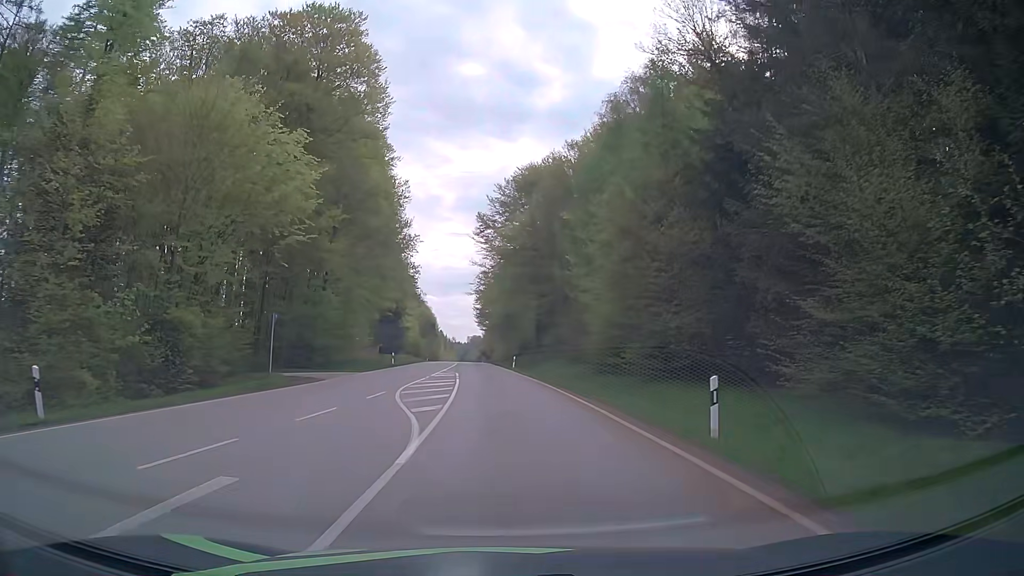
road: secondary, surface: asphalt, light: Day
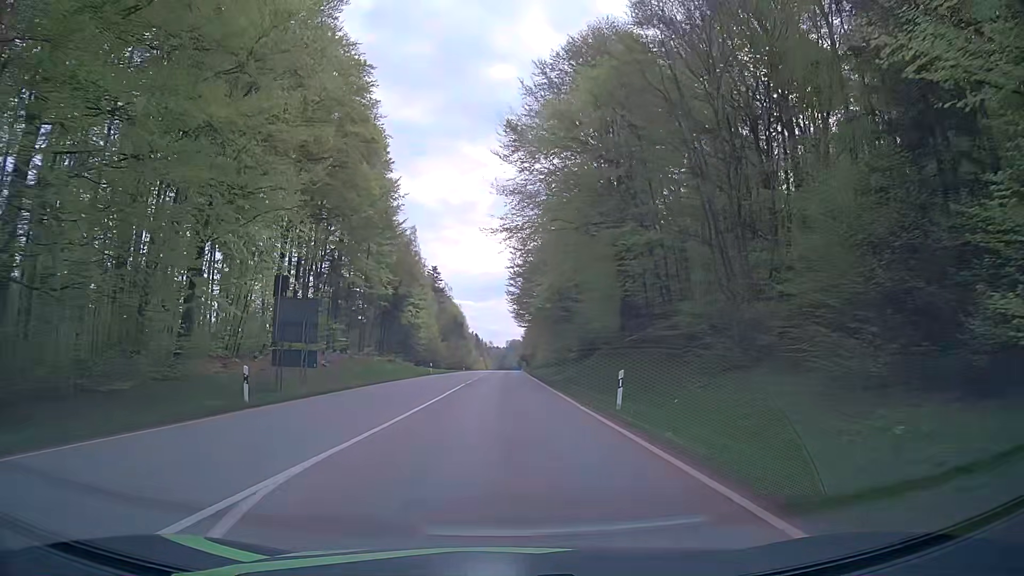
(-1.1, +39.1) m; -1°
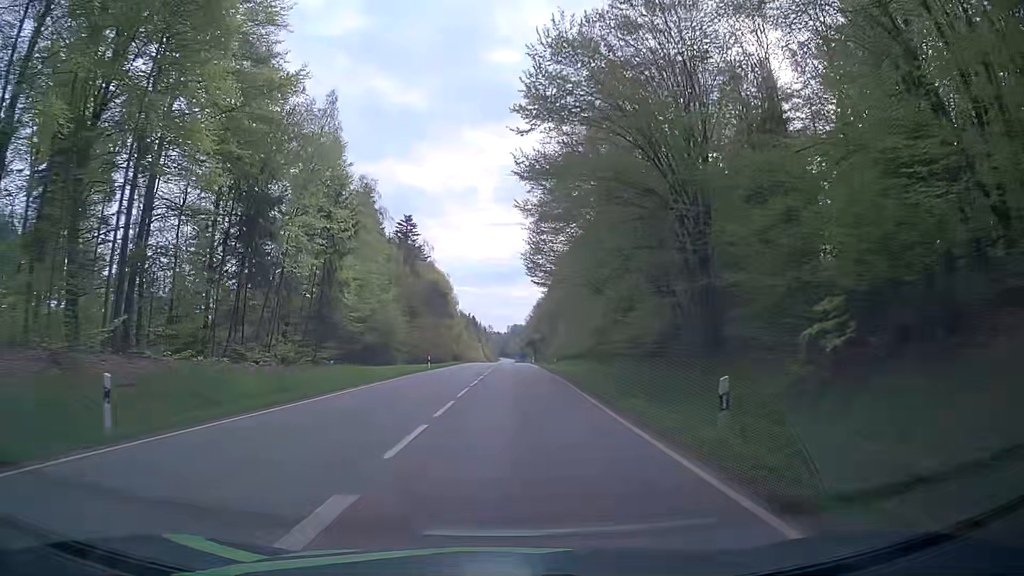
(-2.2, +51.0) m; -3°
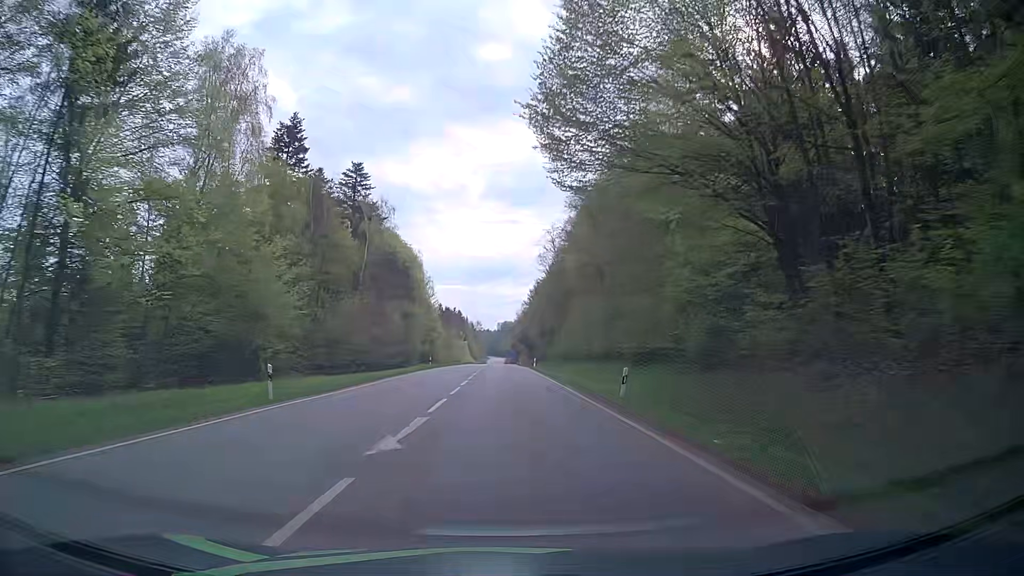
(+0.8, +35.7) m; +2°
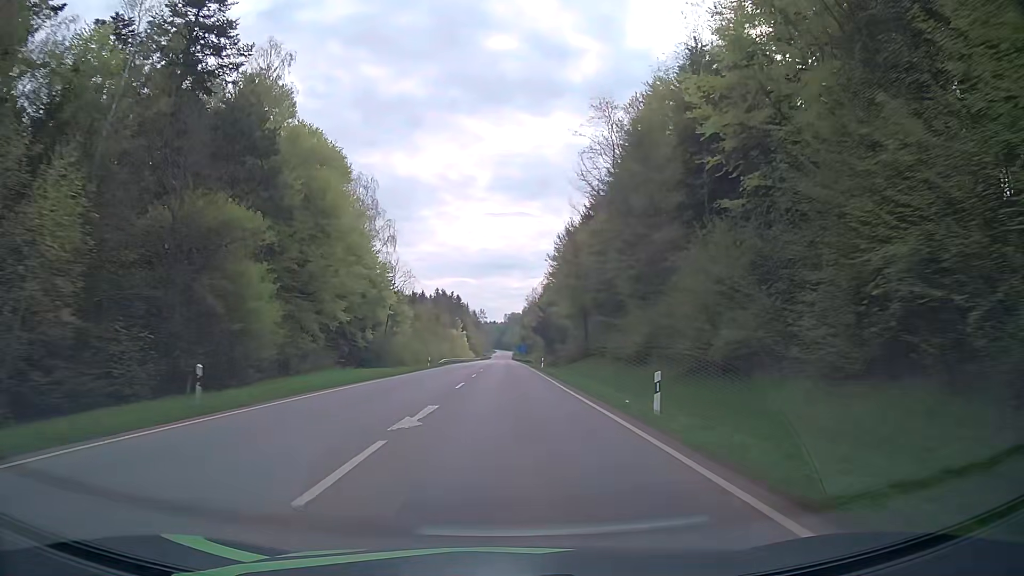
(-0.4, +51.5) m; -1°
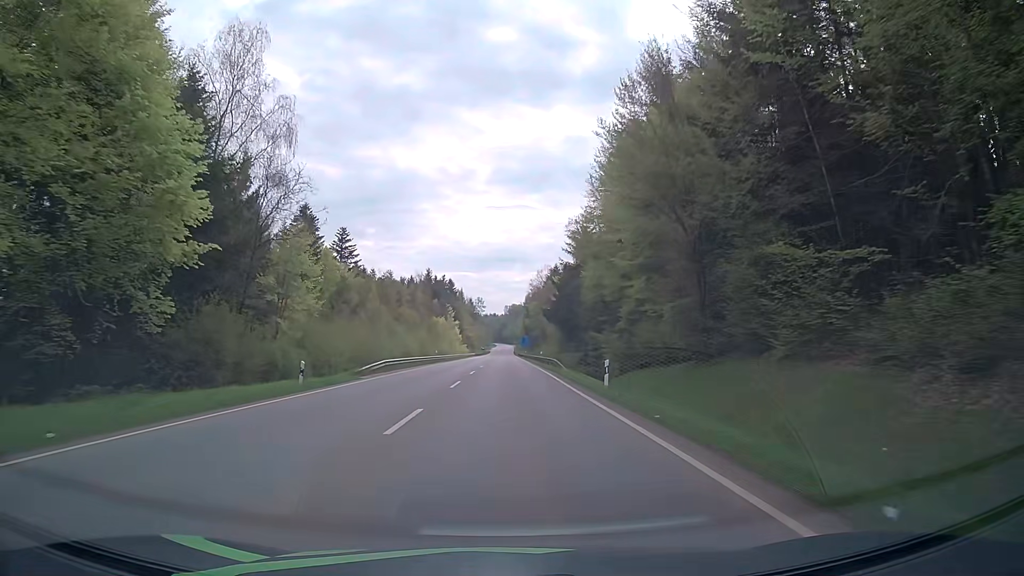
(+0.1, +38.2) m; +1°
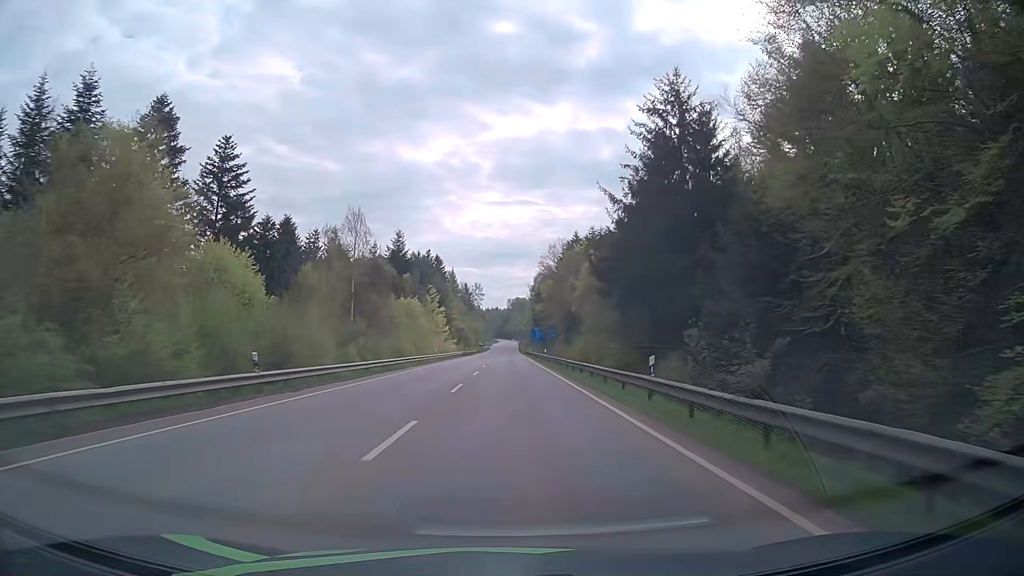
(-0.5, +50.6) m; -1°
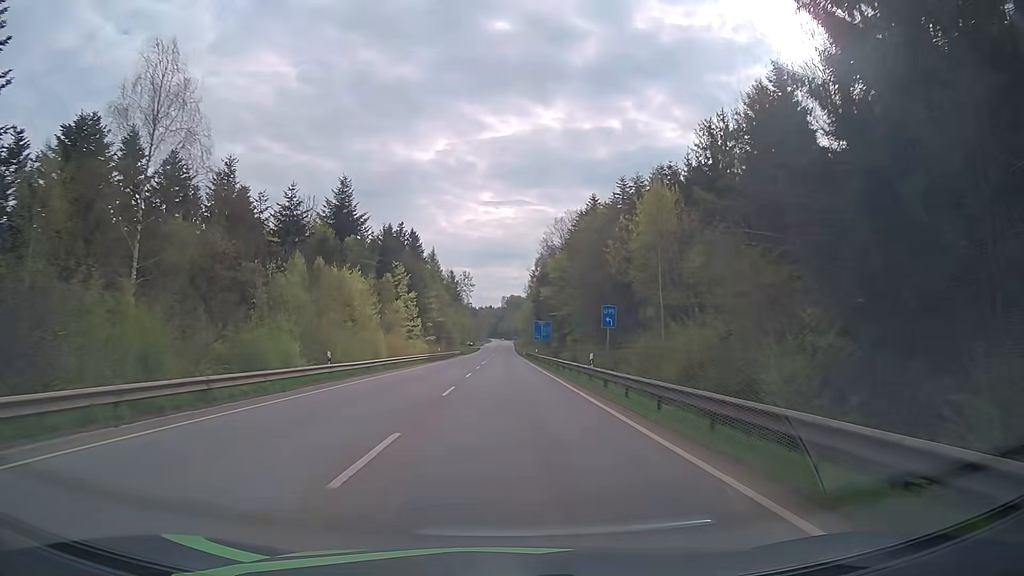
(+0.2, +38.0) m; +1°
(0, +10) (0, +20) (0, +30) (0, +40) (0, +50) (0, +60) (0, +70) (0, +80) (0, +90) (0, +100) m
